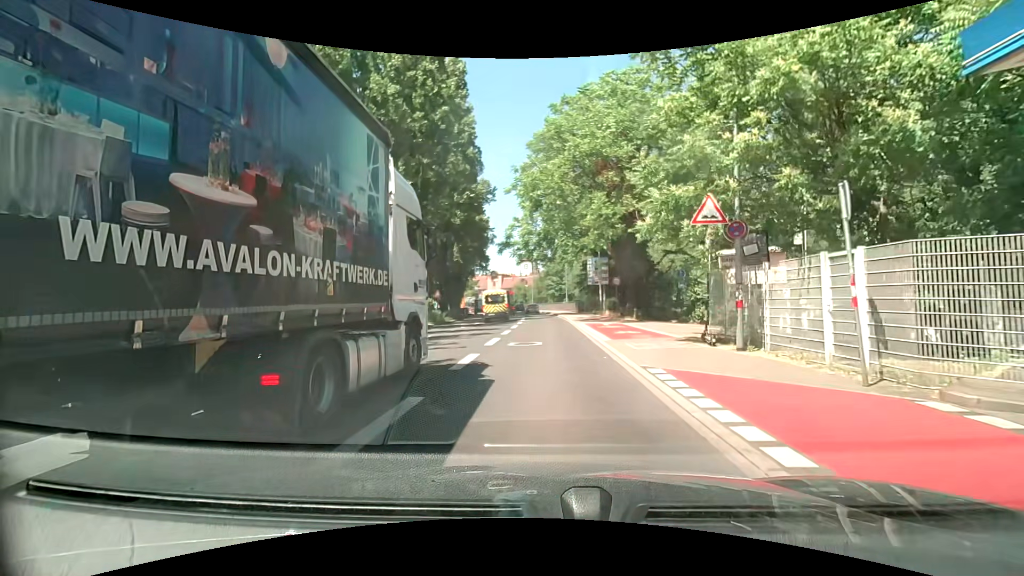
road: primary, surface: asphalt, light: Day
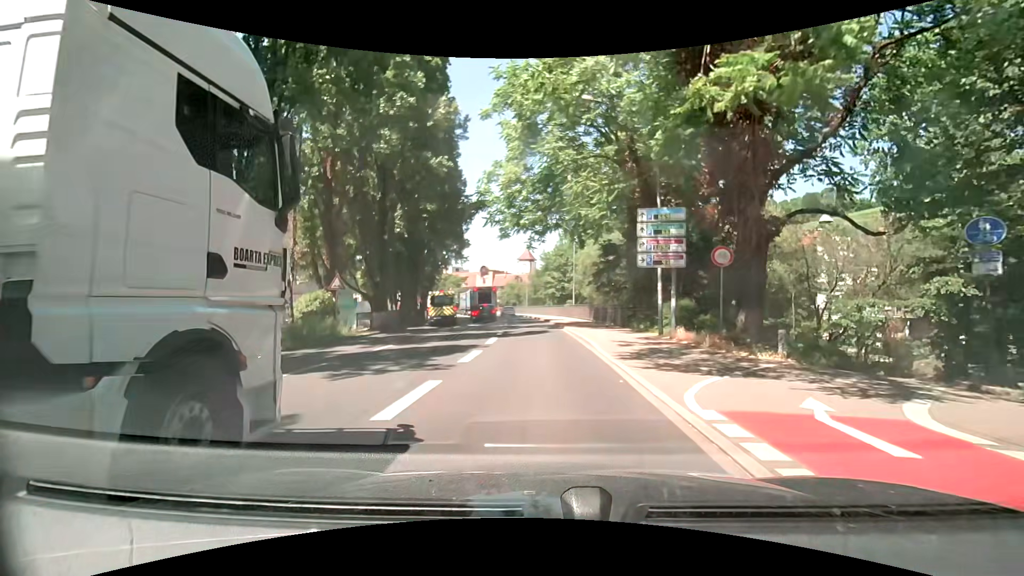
(-0.6, +22.2) m; -1°
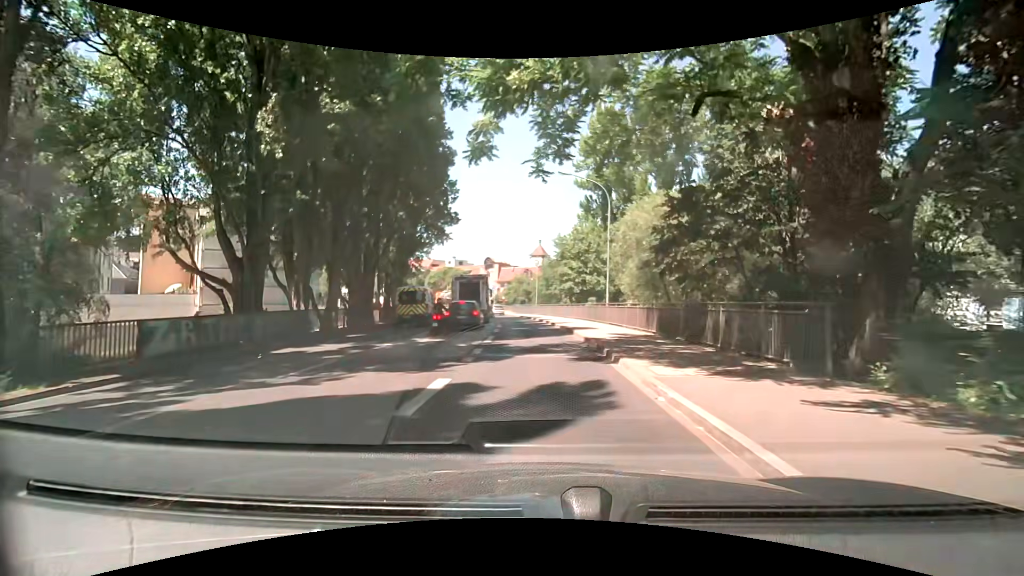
(-0.2, +17.9) m; -2°
(0, +10) (0, +20) (-1, +30) (-2, +40) (-3, +50) (-5, +60) (-7, +69) (-10, +79) (-13, +88) (-17, +98) m
